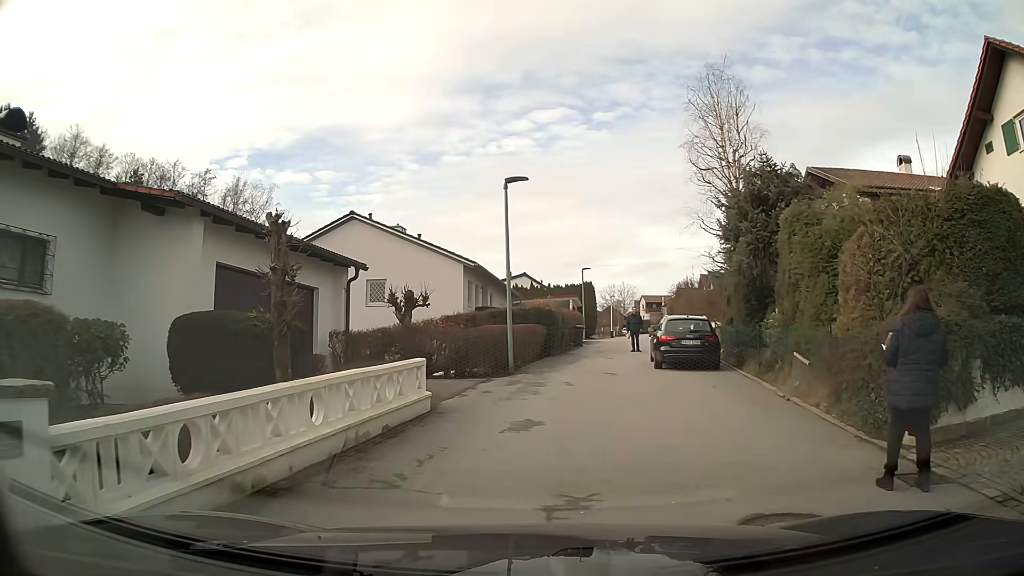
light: Day
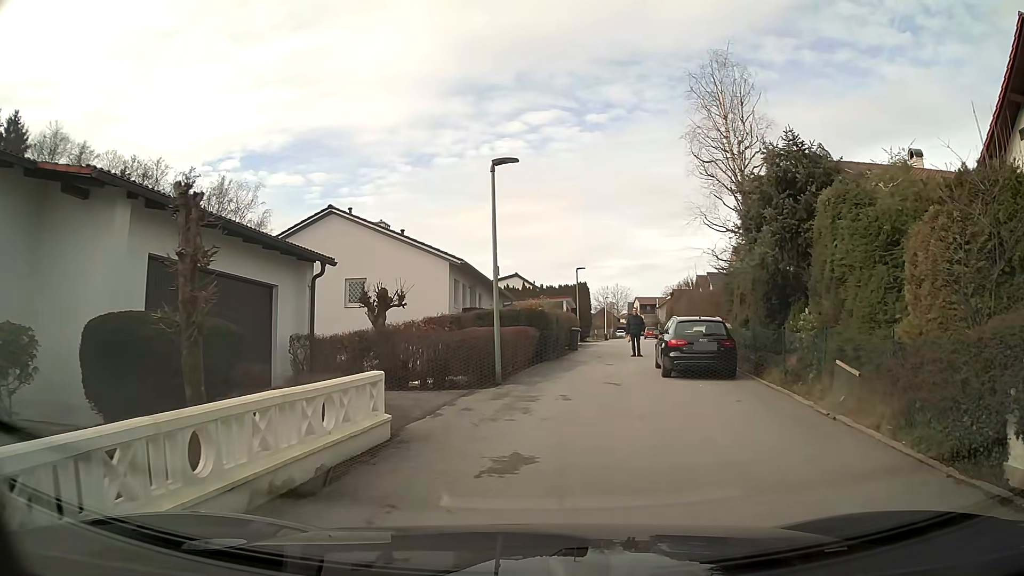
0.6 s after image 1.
(0.0, +2.2) m; +1°
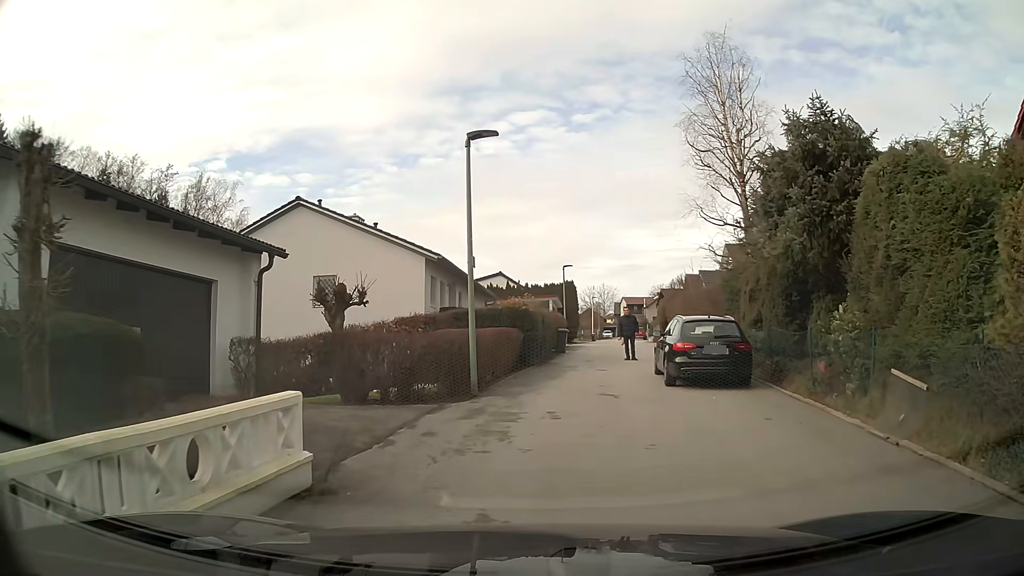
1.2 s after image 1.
(0.0, +2.2) m; +1°
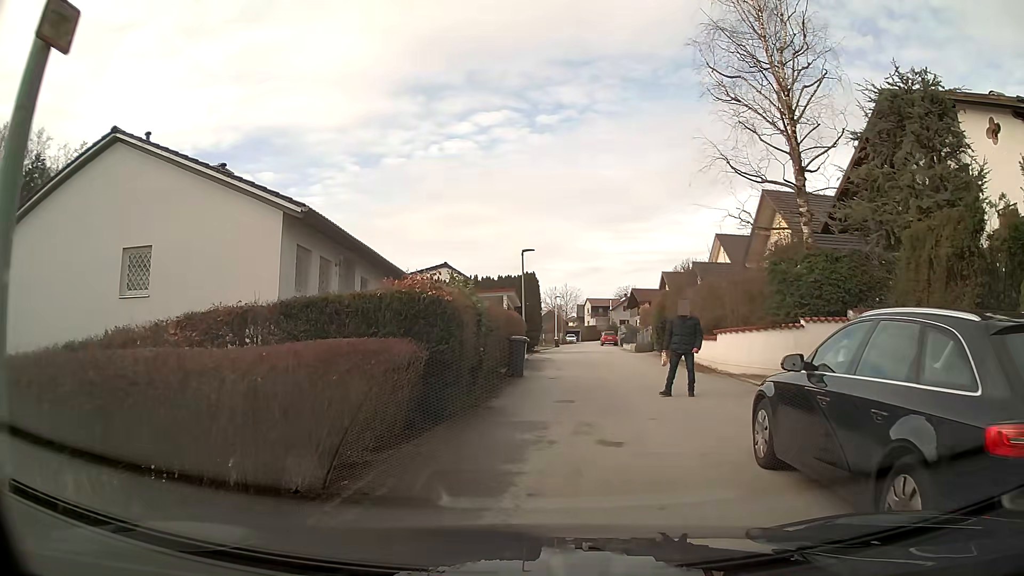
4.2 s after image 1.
(+0.3, +10.5) m; +3°
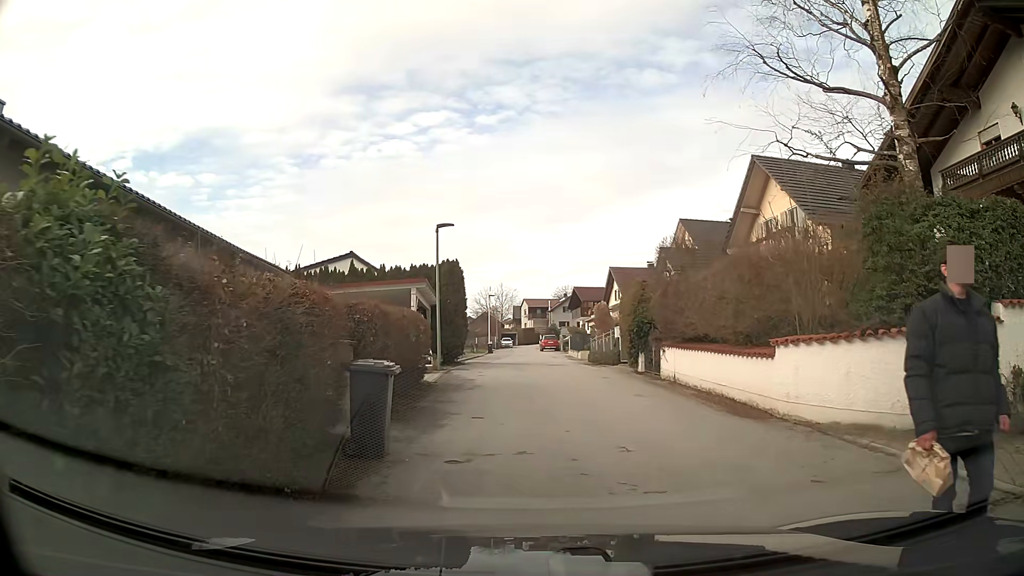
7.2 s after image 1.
(+0.5, +9.1) m; +6°
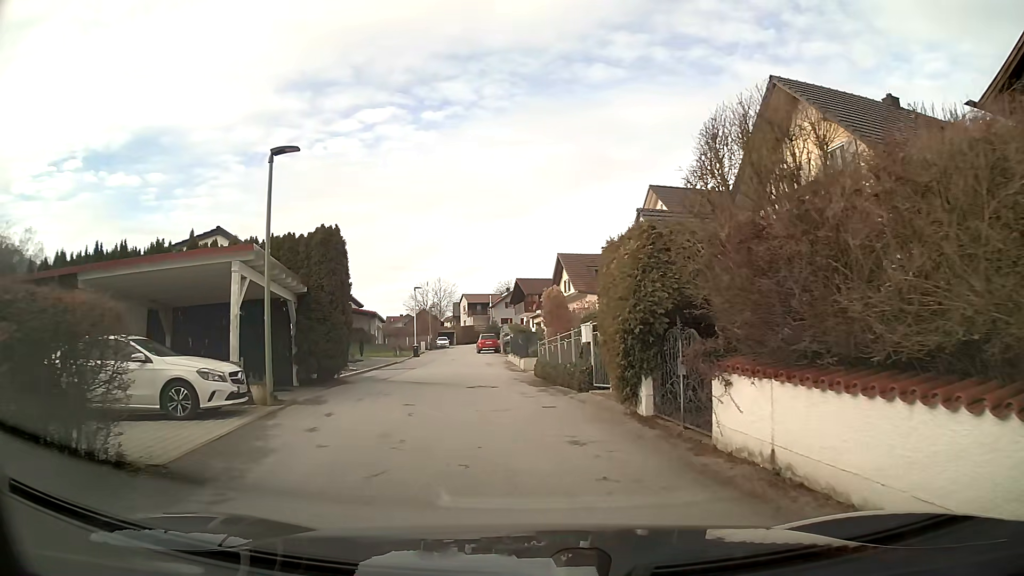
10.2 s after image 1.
(+0.5, +10.5) m; +2°
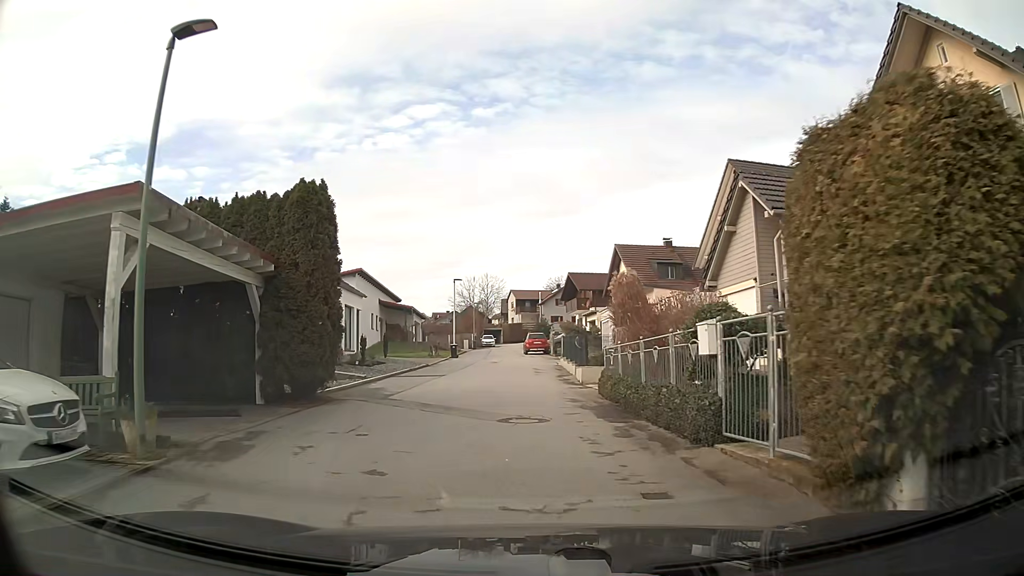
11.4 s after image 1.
(-0.2, +6.2) m; -4°
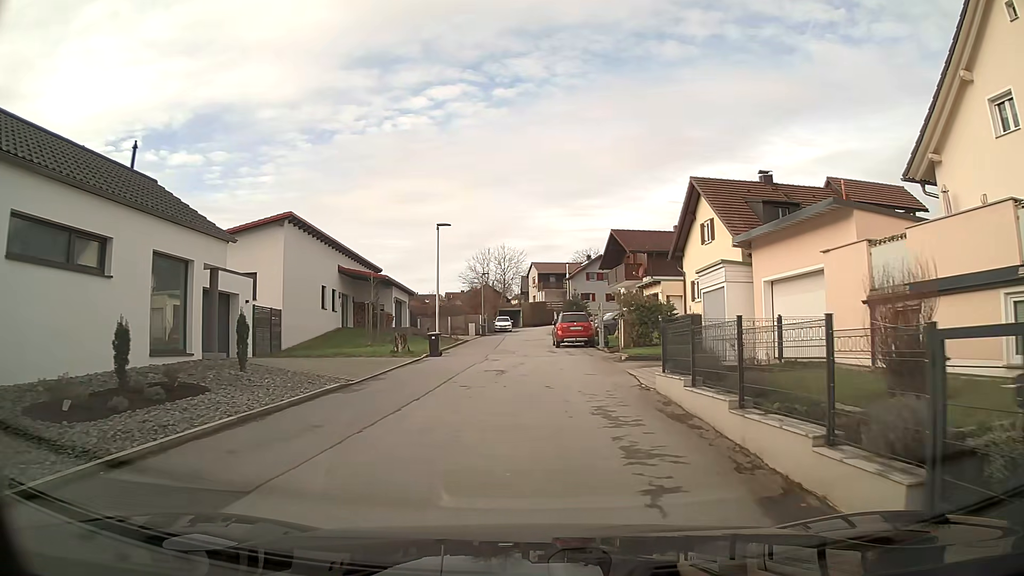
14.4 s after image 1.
(-0.3, +19.0) m; -1°
(0, +10) (0, +20) (-1, +30) (-1, +40) (0, +50) (0, +60) (0, +70) (+6, +78) (+15, +81) (+25, +83) m
